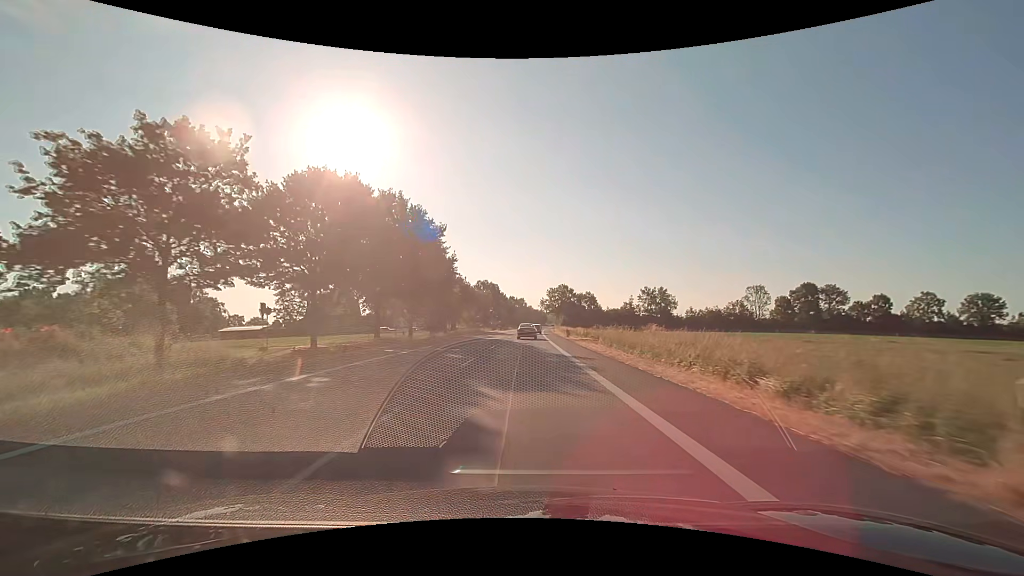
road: primary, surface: asphalt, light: Day
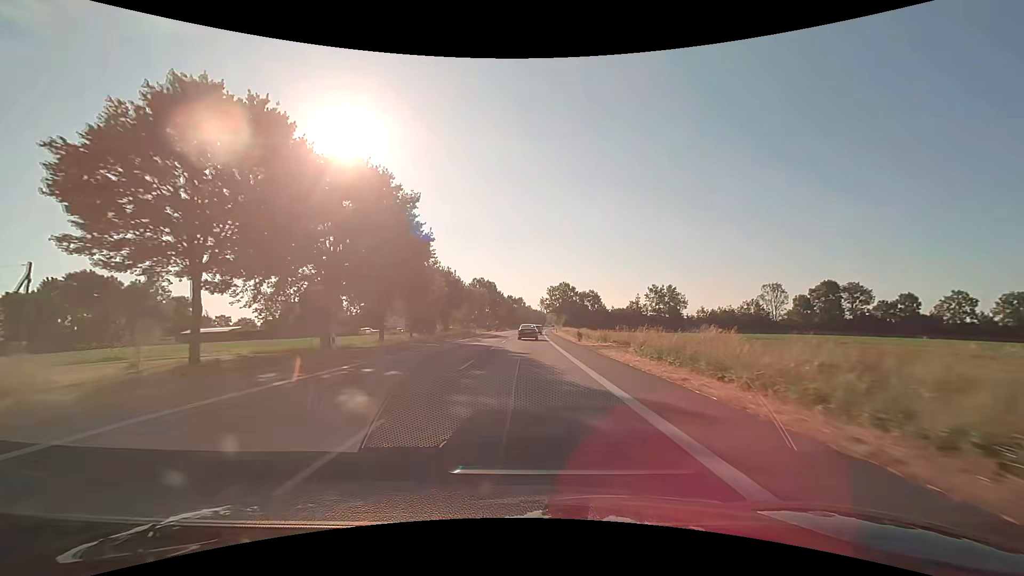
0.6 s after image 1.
(0.0, +12.4) m; 0°
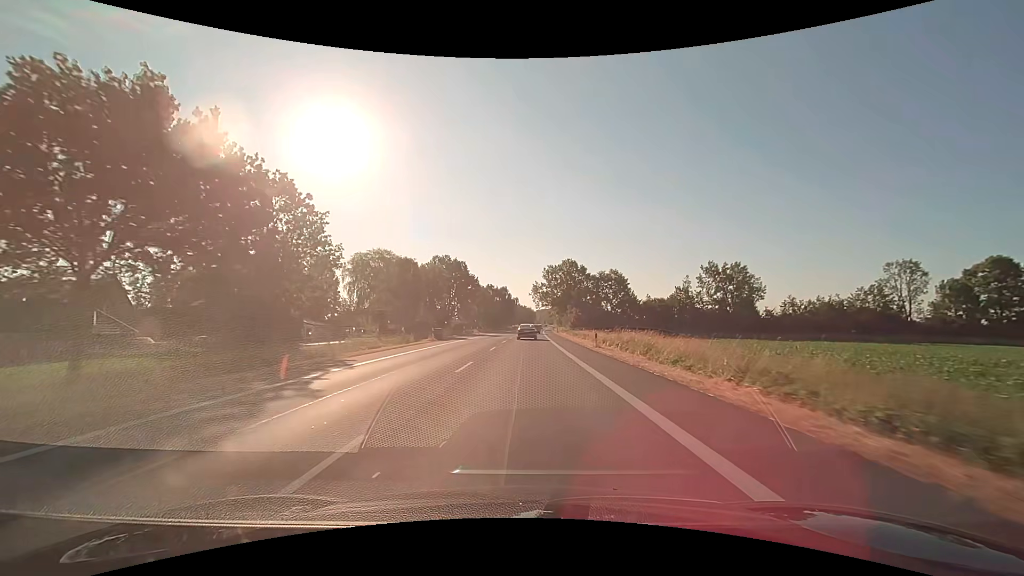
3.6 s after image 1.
(+0.6, +61.1) m; +1°
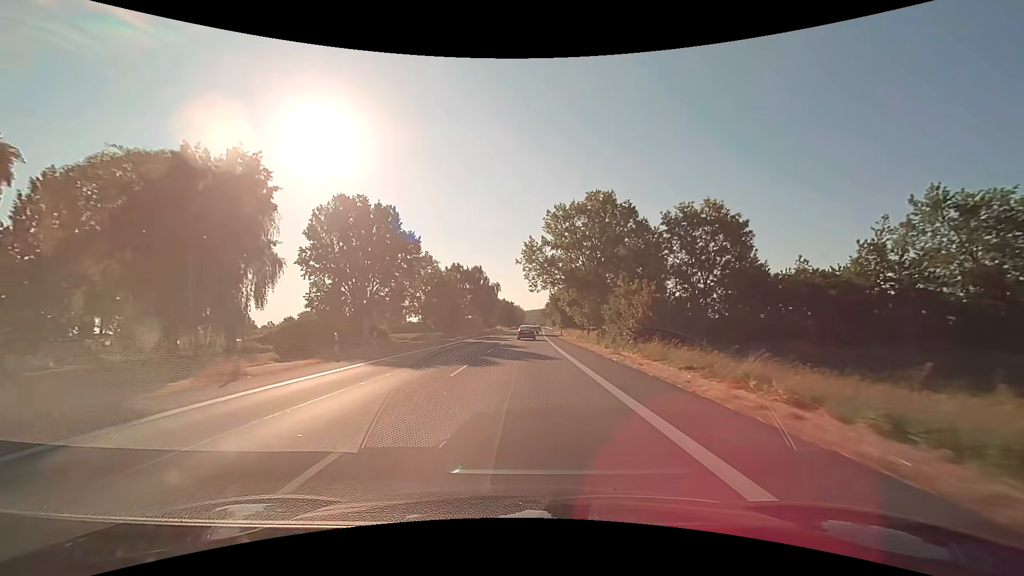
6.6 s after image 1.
(+1.0, +61.0) m; +2°
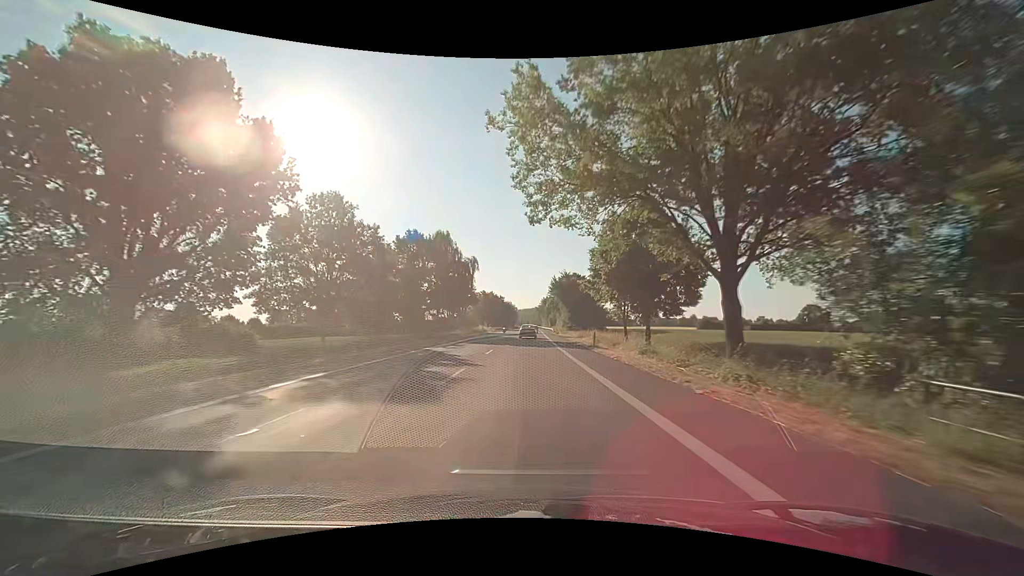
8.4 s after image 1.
(+0.1, +37.9) m; +1°
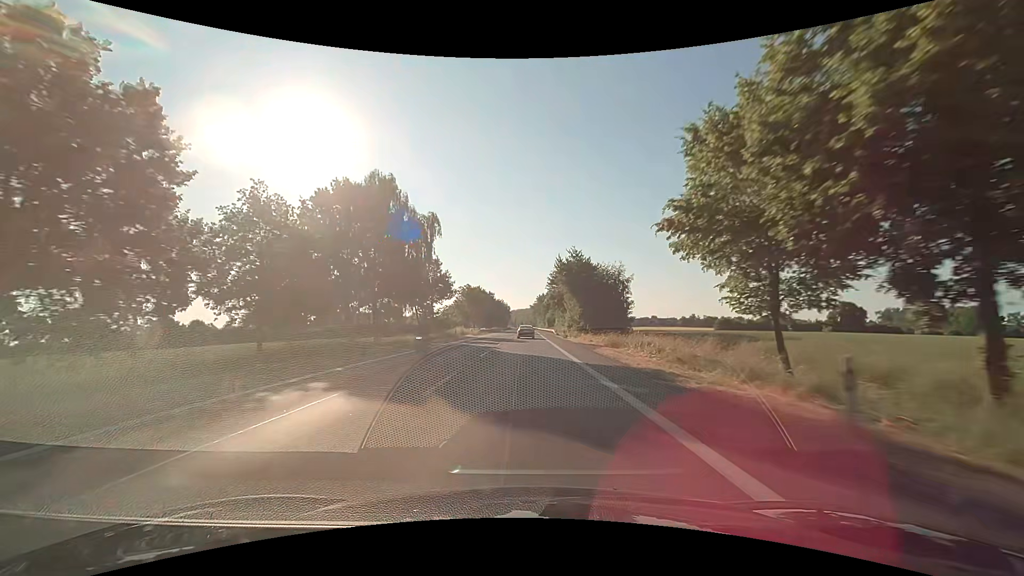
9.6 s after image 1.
(+0.2, +26.0) m; +1°
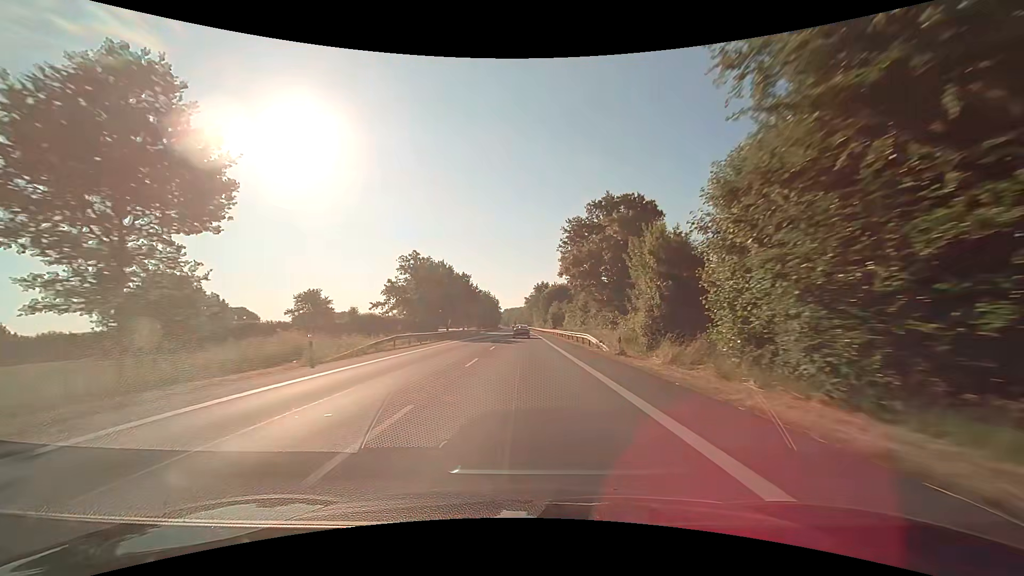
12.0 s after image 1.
(+0.1, +53.7) m; 0°
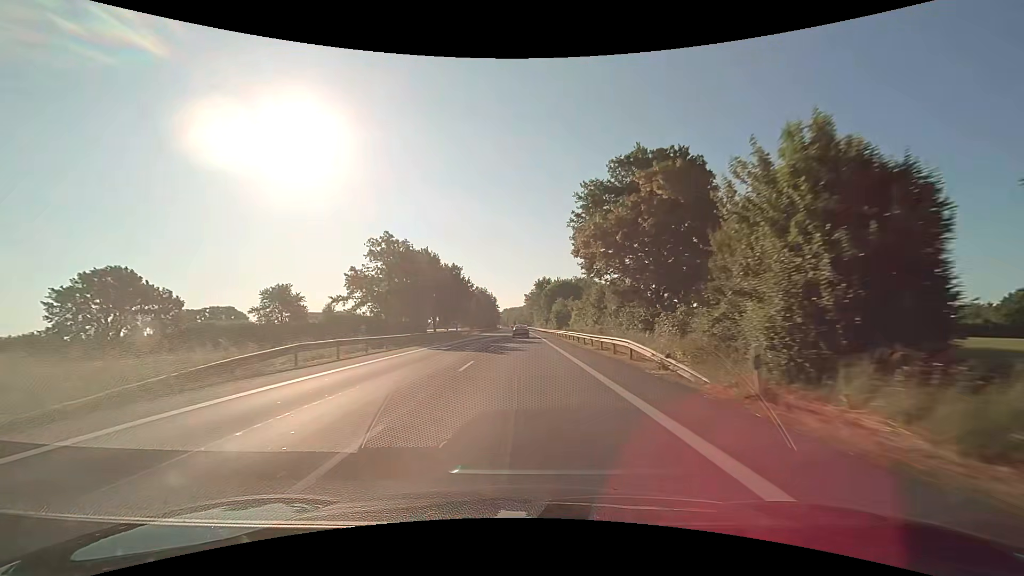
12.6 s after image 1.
(+0.1, +13.7) m; +1°
(0, +10) (0, +20) (0, +30) (0, +40) (0, +50) (0, +60) (0, +70) (-1, +80) (-1, +90) (-1, +100) m
